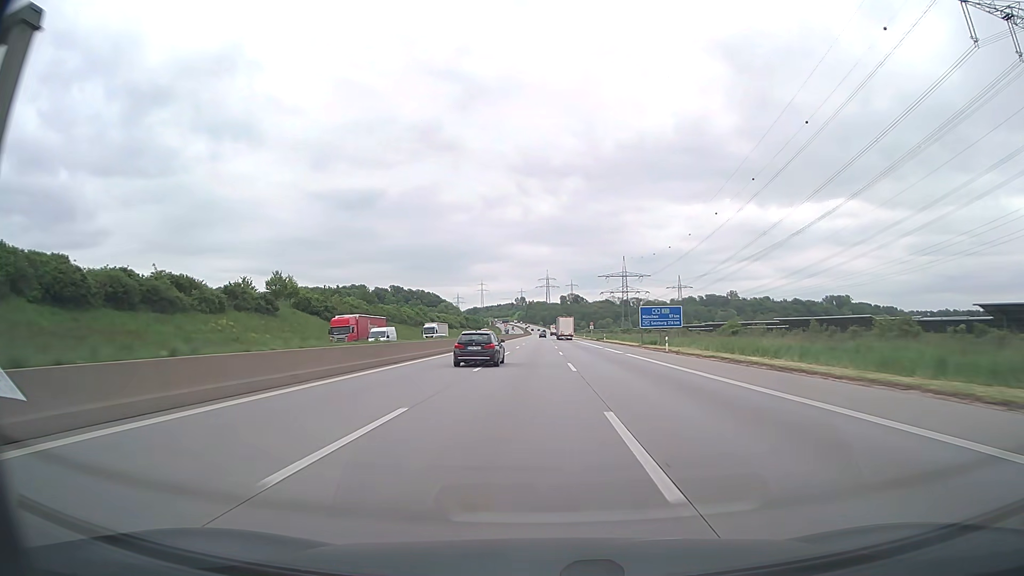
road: motorway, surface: asphalt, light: Day
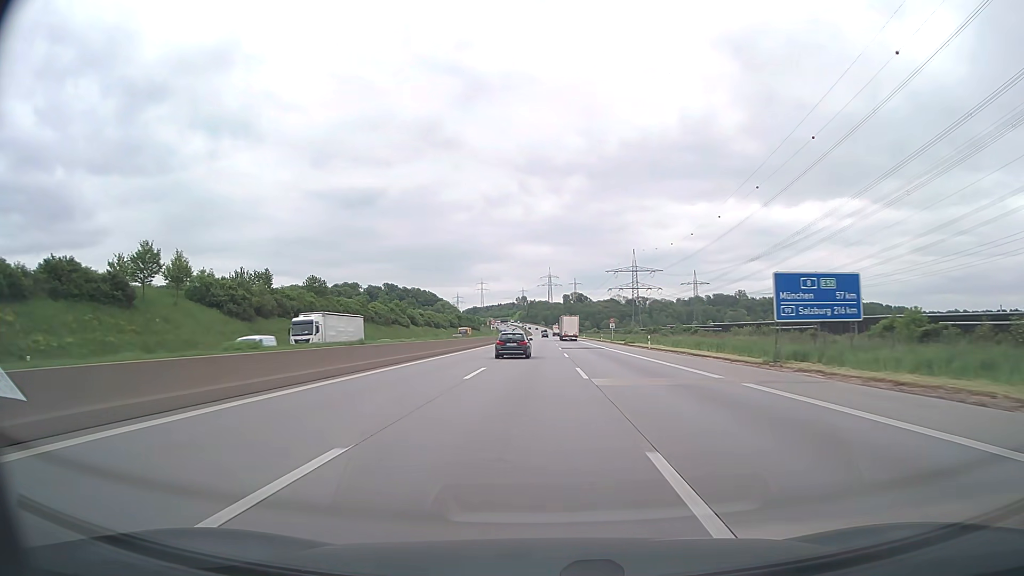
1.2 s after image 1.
(-0.1, +39.7) m; 0°
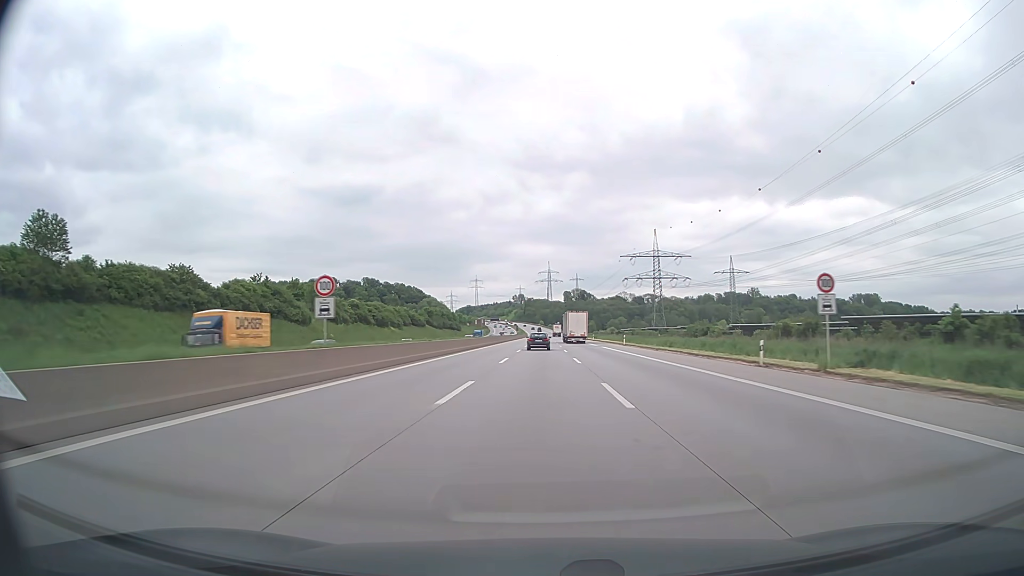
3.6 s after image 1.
(-0.1, +79.6) m; 0°
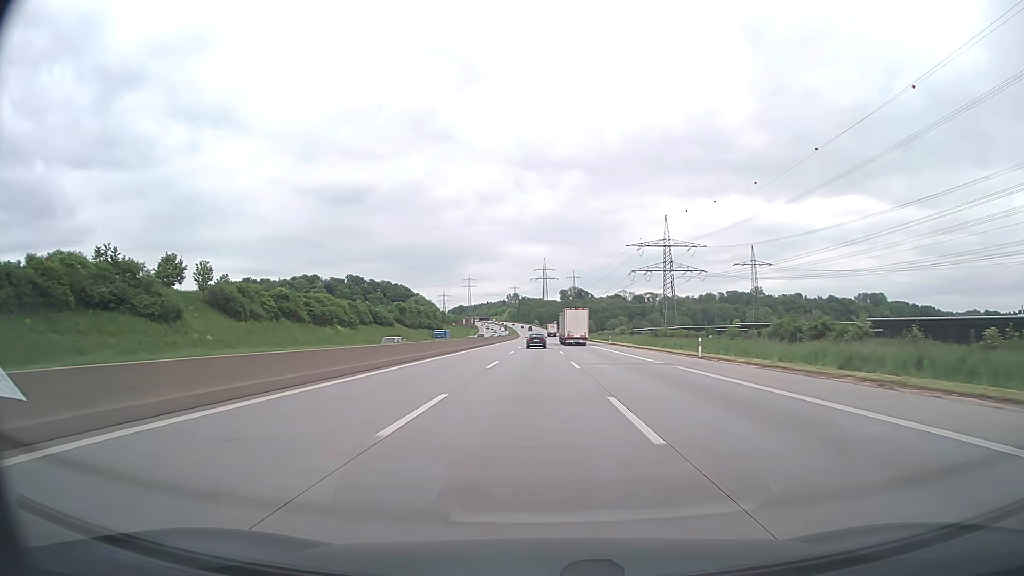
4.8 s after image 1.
(+0.2, +39.9) m; 0°
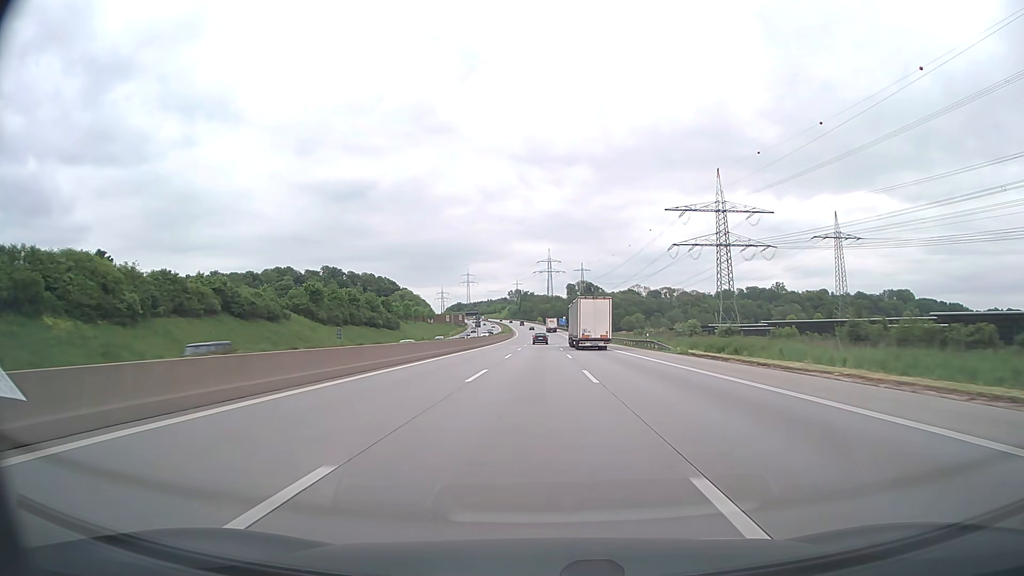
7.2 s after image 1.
(-0.3, +80.0) m; 0°
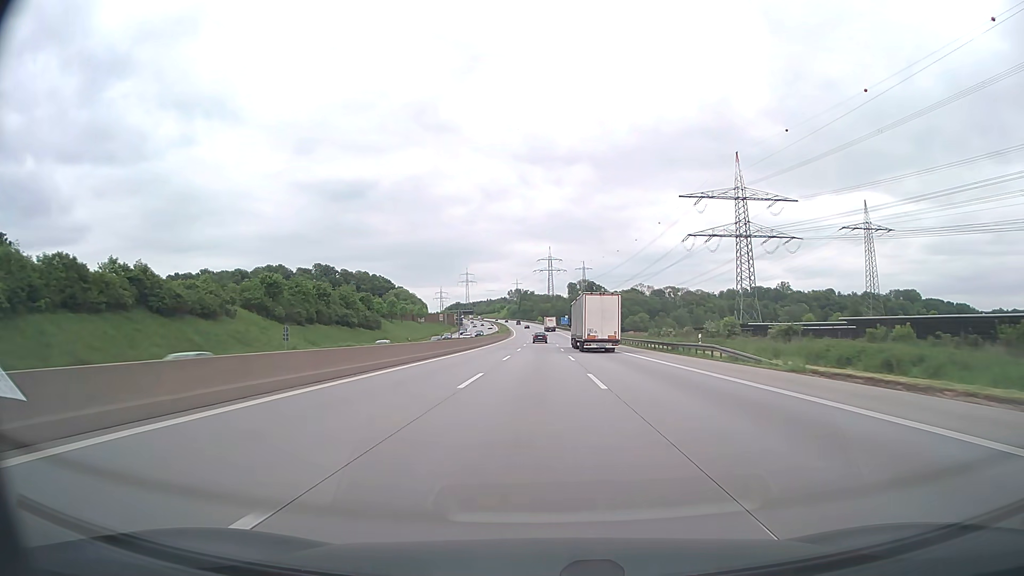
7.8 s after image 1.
(0.0, +20.1) m; 0°
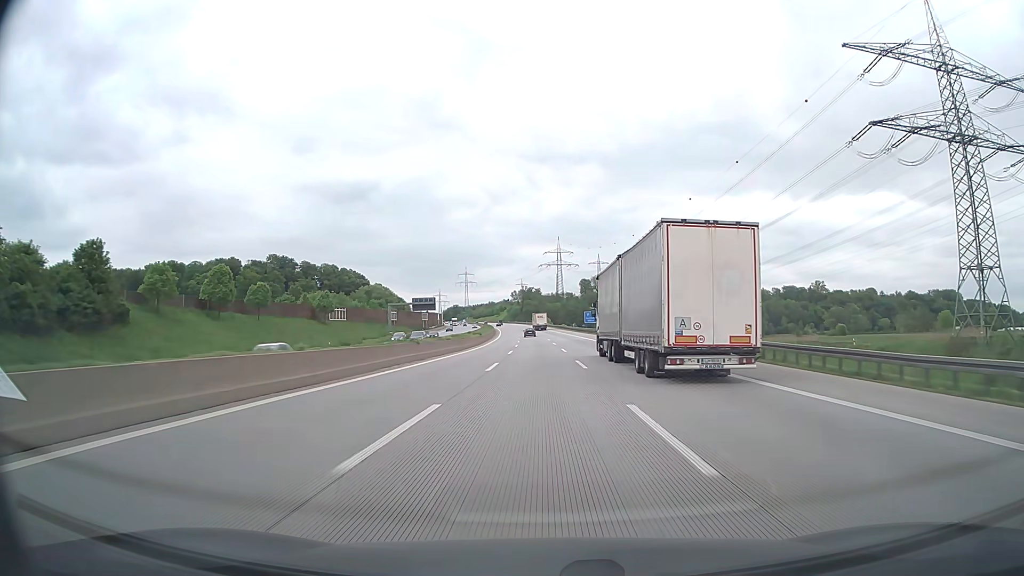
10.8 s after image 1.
(-0.2, +100.7) m; 0°
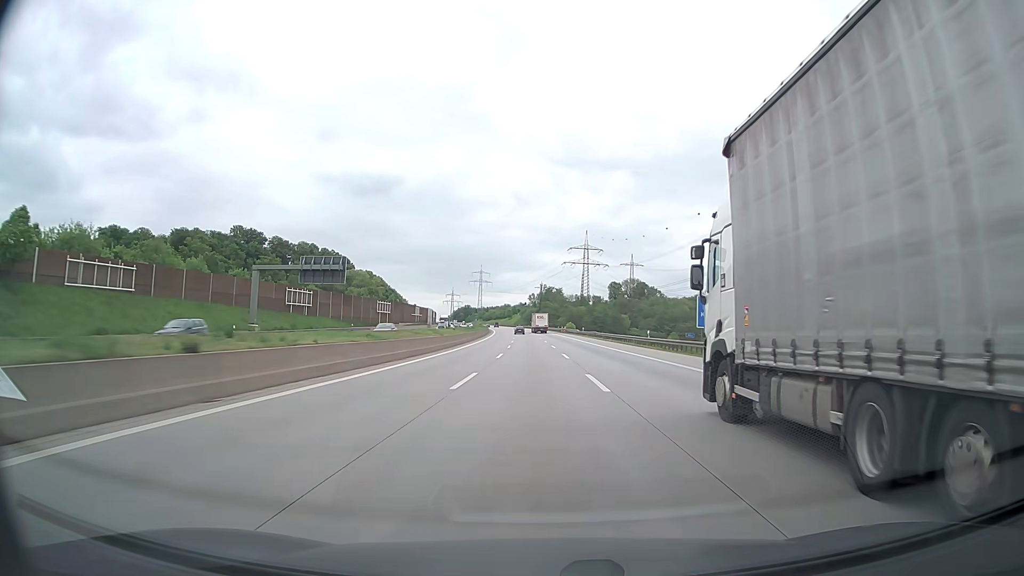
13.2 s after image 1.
(-1.1, +80.5) m; -2°
(0, +10) (0, +20) (0, +30) (0, +40) (-1, +50) (-1, +60) (-1, +70) (-2, +80) (-2, +90) (-2, +100) m
